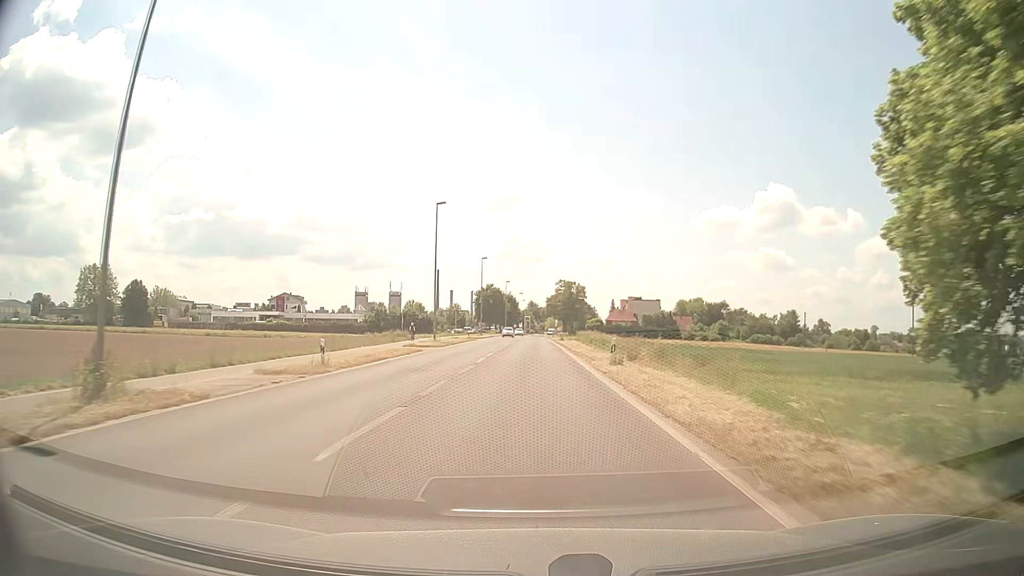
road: secondary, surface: asphalt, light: Day
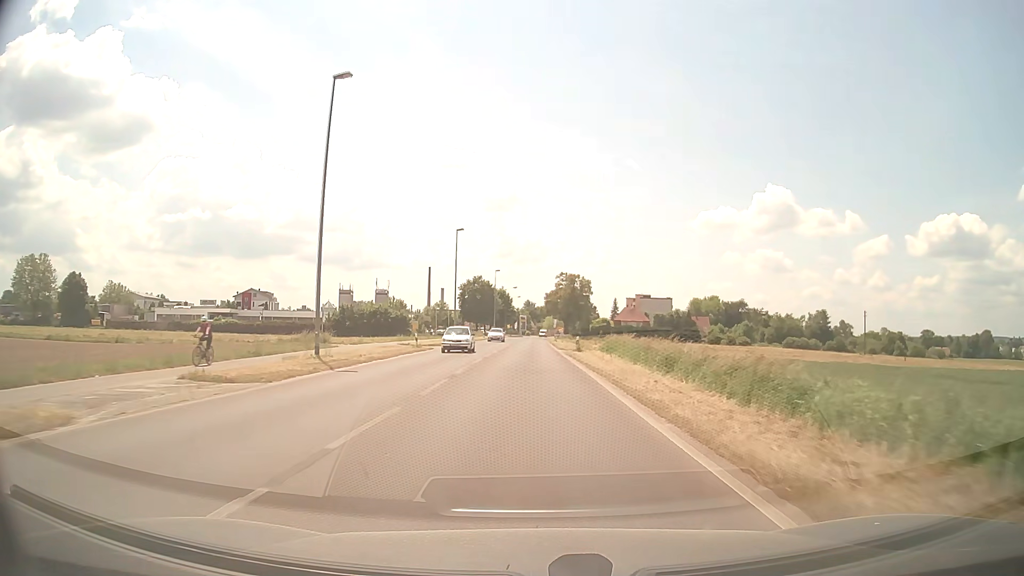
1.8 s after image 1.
(-0.1, +30.0) m; 0°
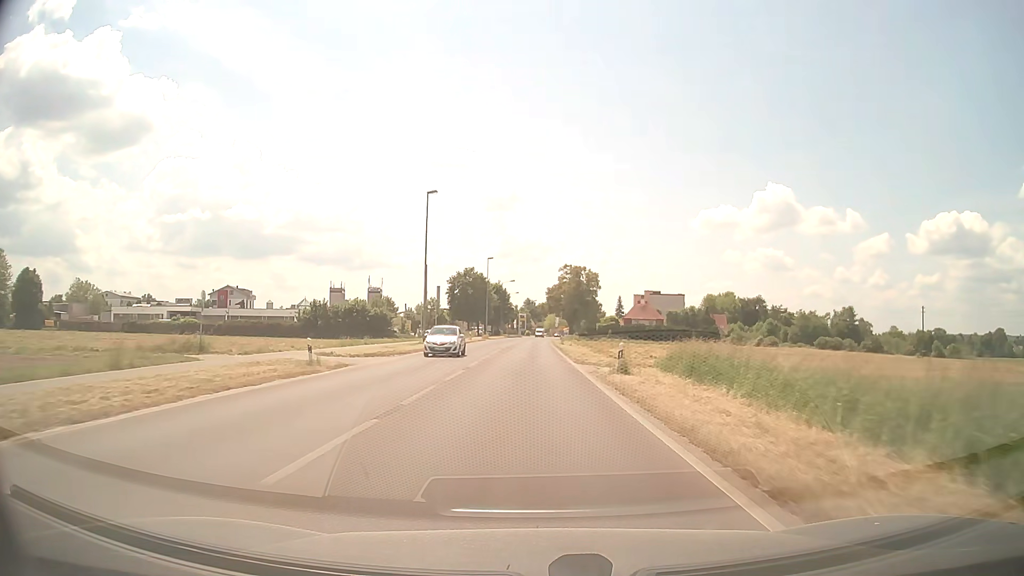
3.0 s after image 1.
(0.0, +19.9) m; 0°
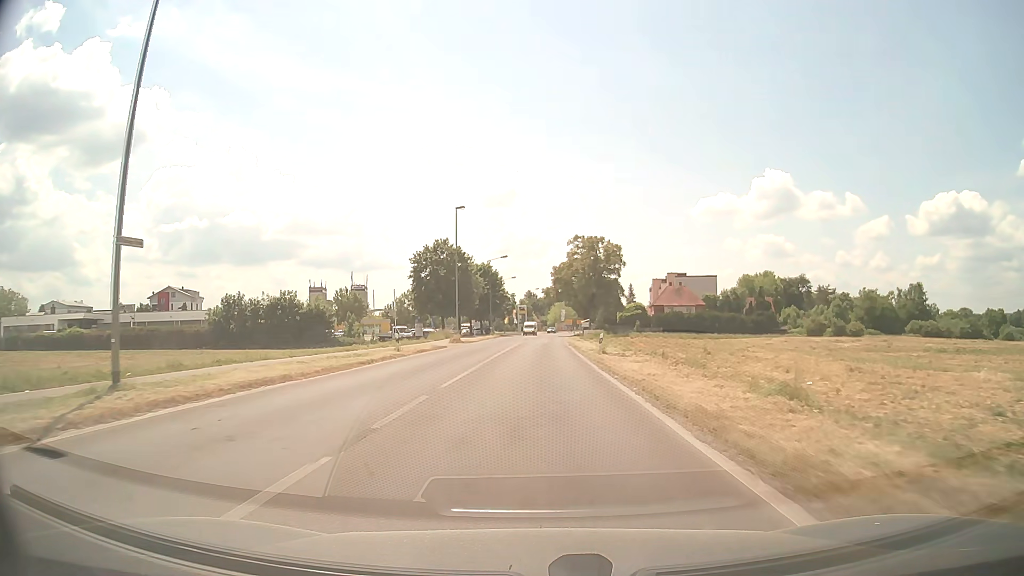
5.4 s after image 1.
(-0.1, +39.3) m; 0°
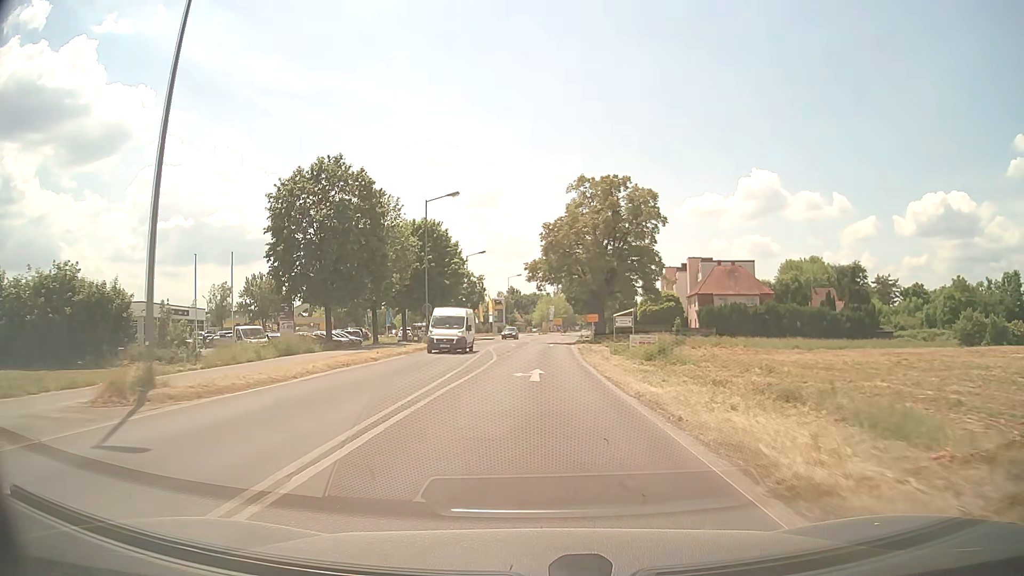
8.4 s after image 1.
(+0.6, +45.1) m; +1°
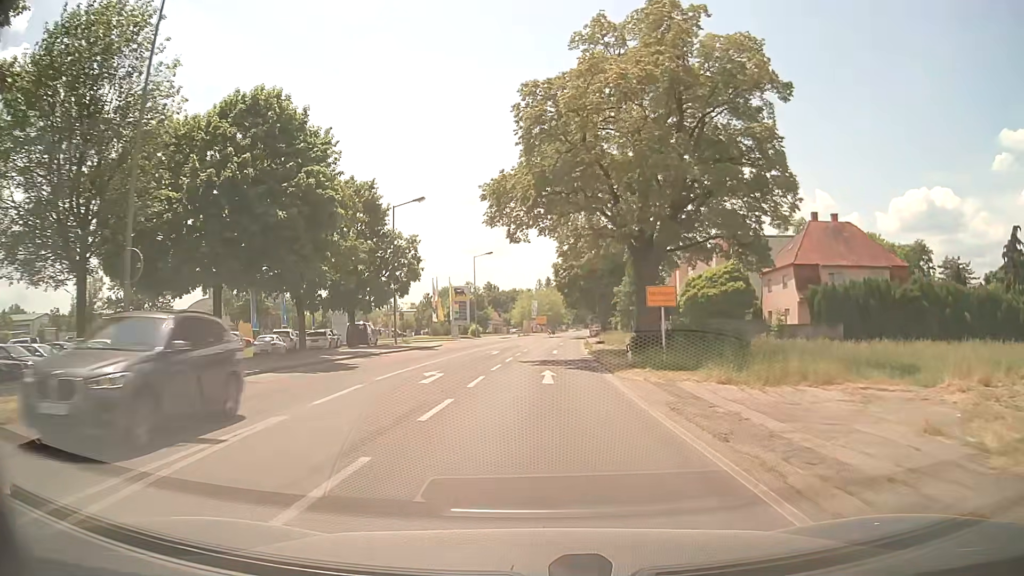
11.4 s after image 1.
(+0.5, +36.7) m; +2°
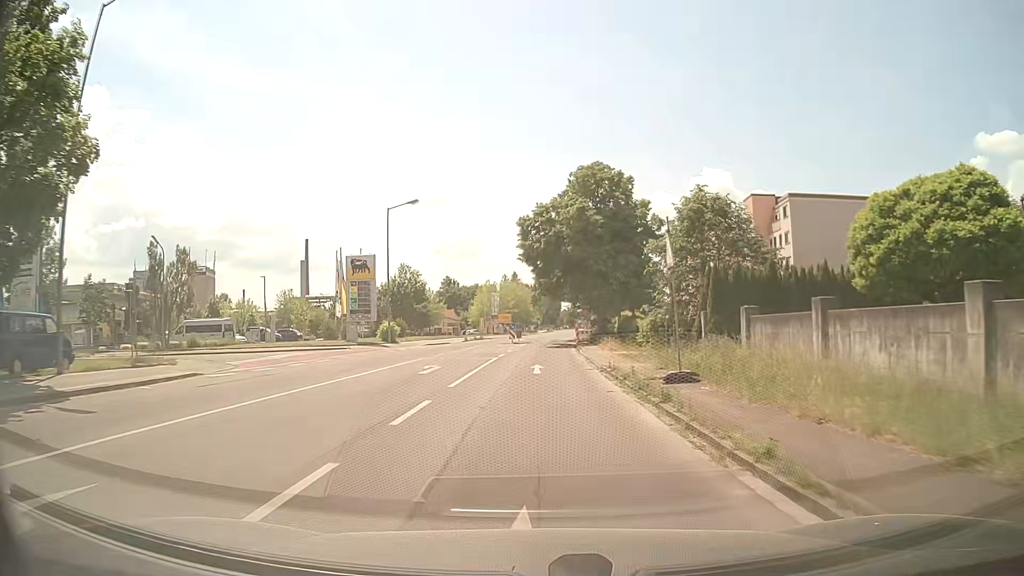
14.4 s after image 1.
(+1.0, +36.6) m; +2°
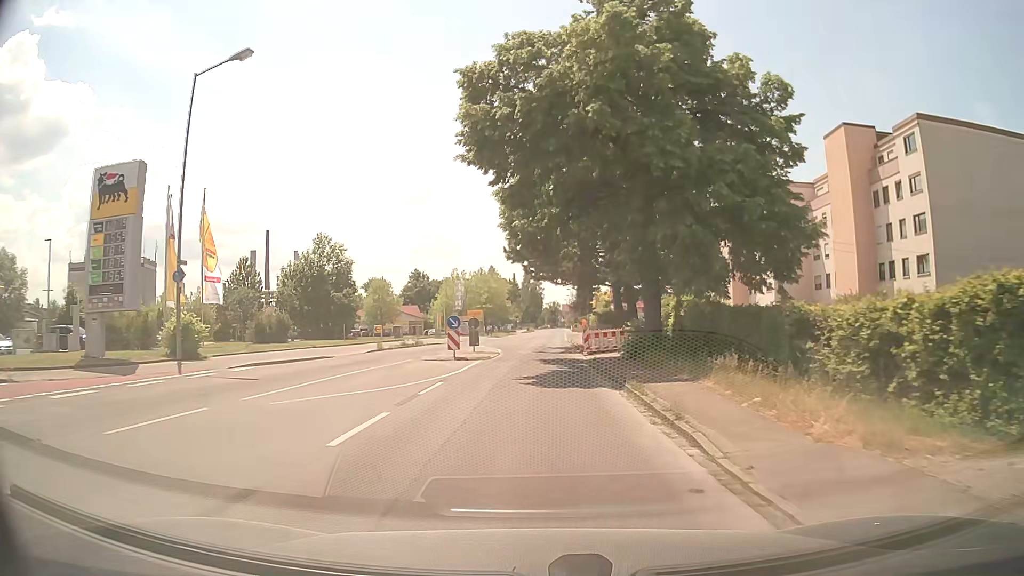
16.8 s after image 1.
(+0.7, +30.7) m; +2°
(0, +10) (0, +20) (0, +30) (0, +40) (+1, +50) (+1, +60) (+1, +70) (+2, +80) (+2, +90) (+3, +100) m
